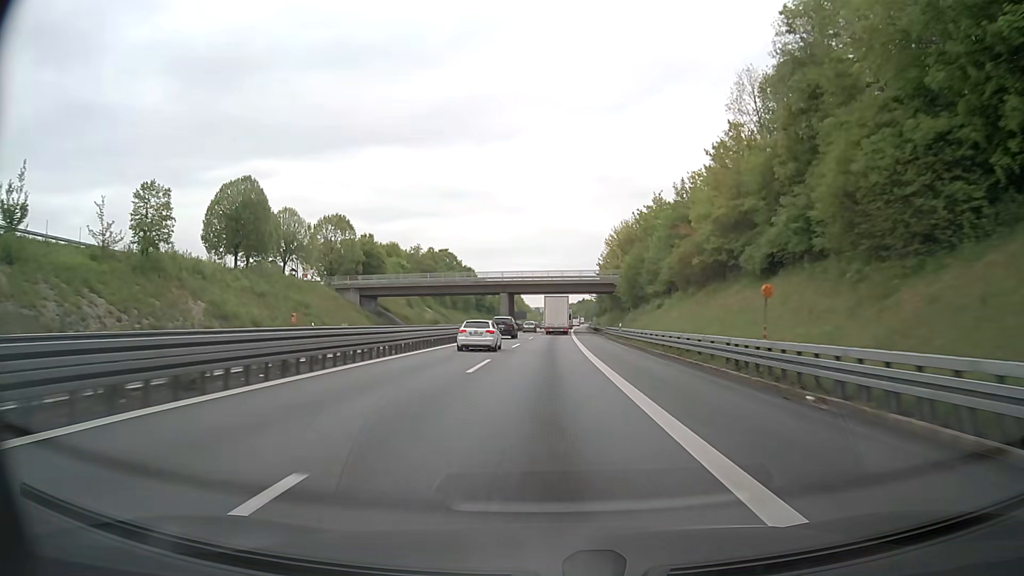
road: motorway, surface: asphalt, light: Day
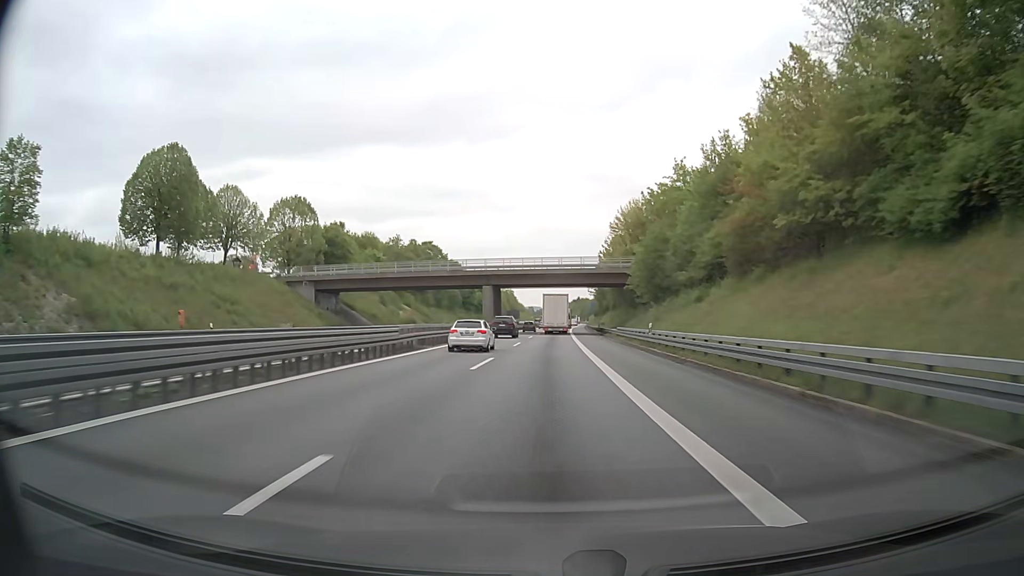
(0.0, +17.4) m; 0°
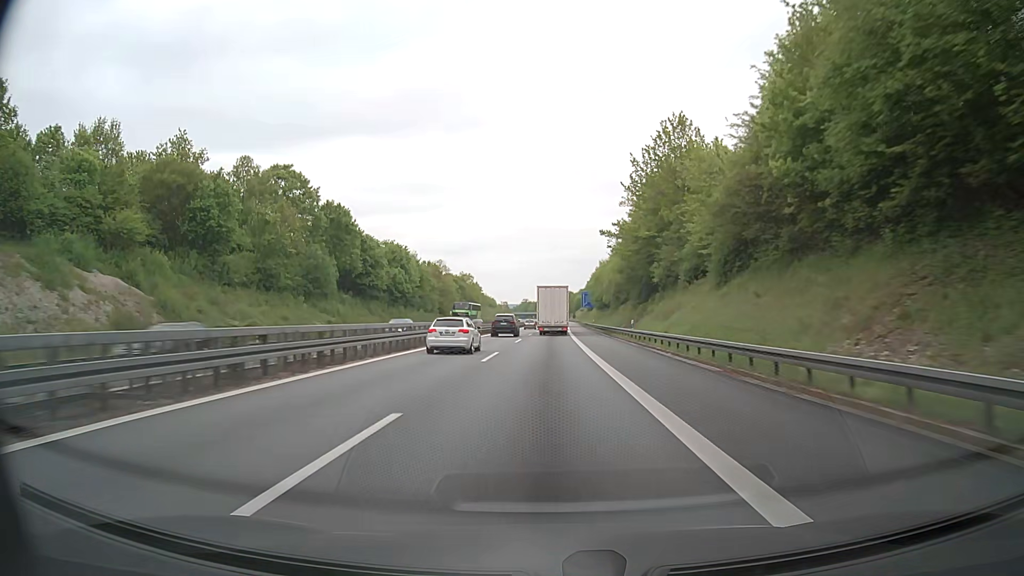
(+1.6, +87.3) m; +2°
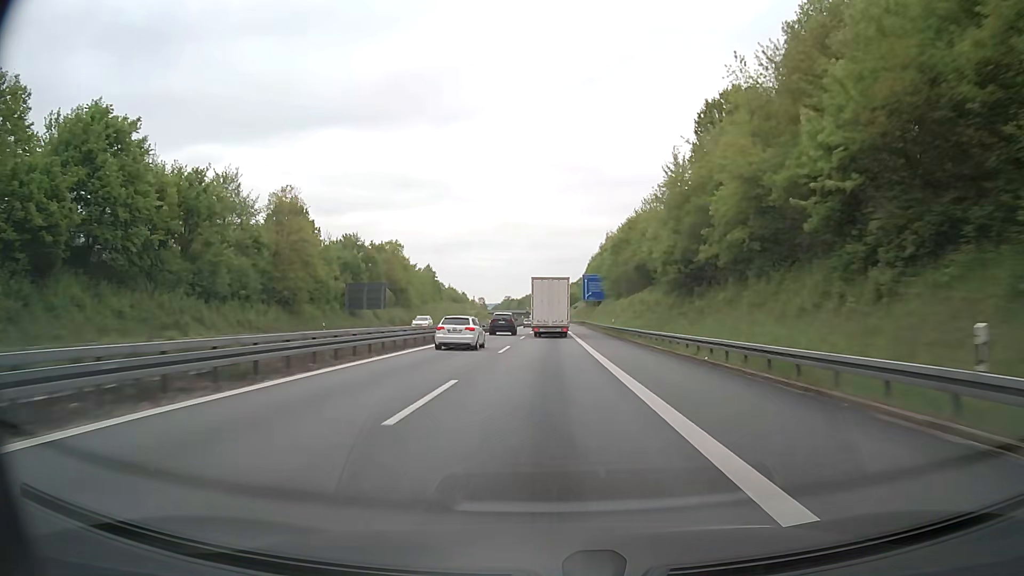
(+1.2, +85.2) m; +1°
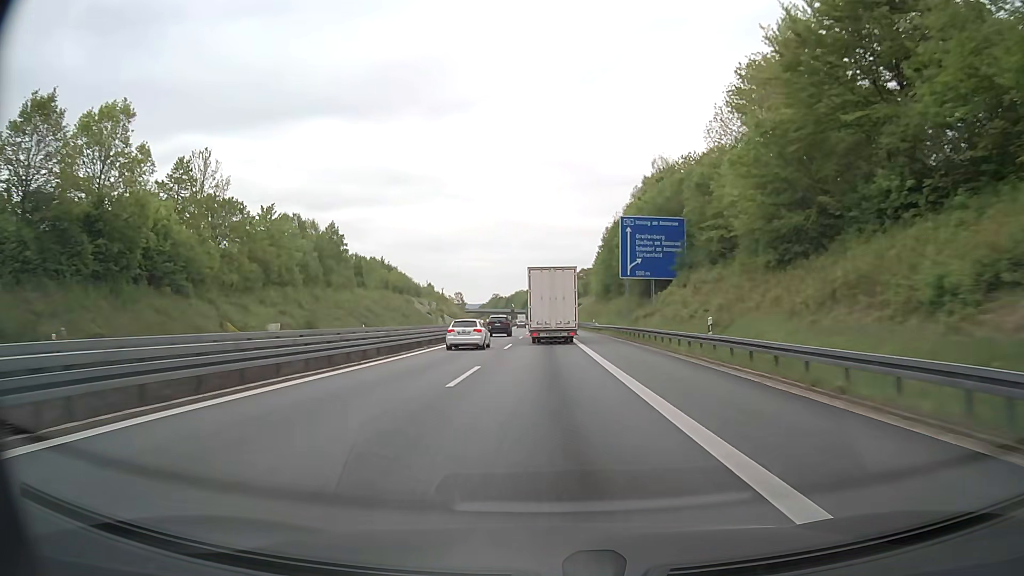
(+0.8, +85.2) m; +1°
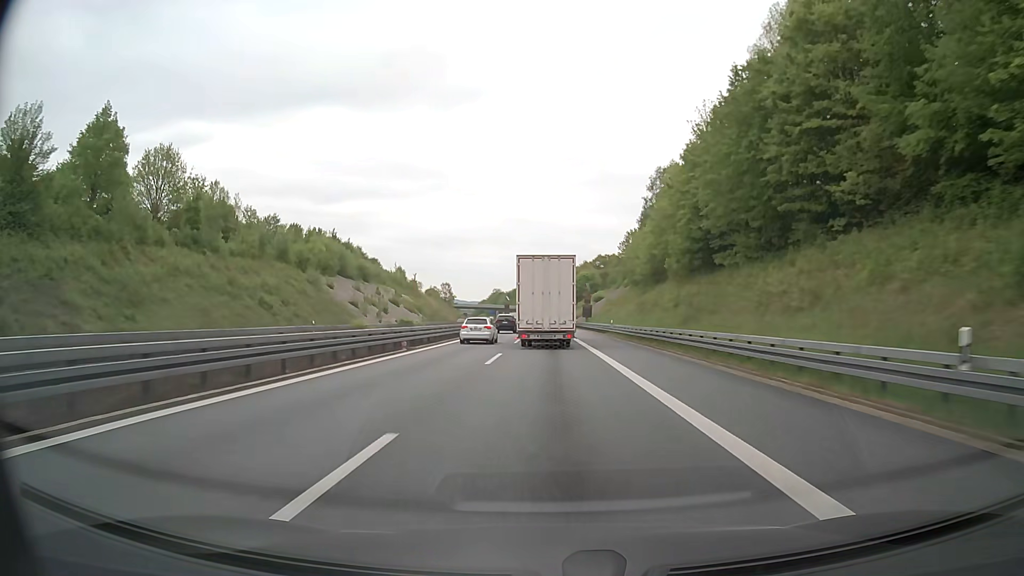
(-0.1, +66.0) m; 0°
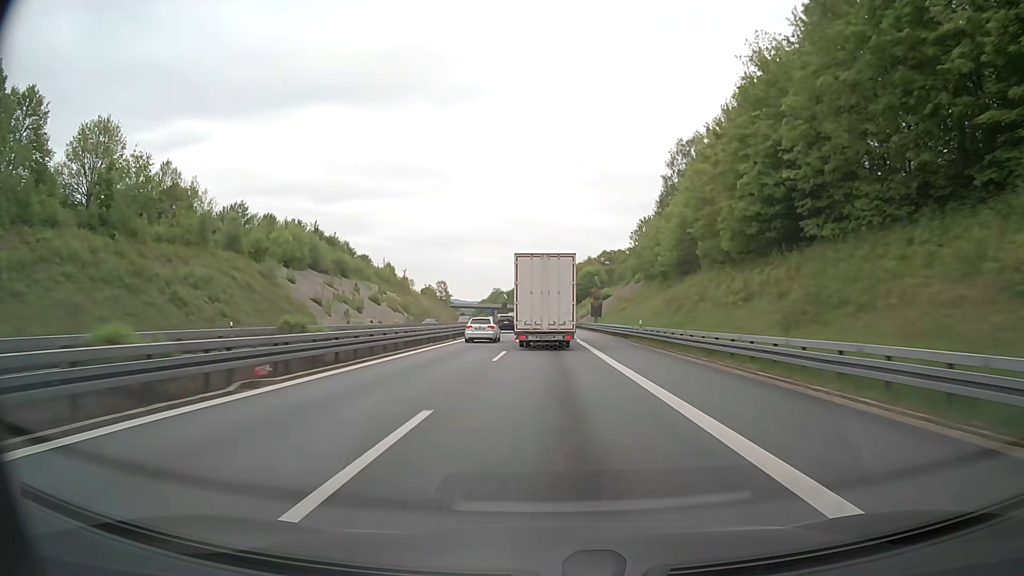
(0.0, +16.0) m; 0°
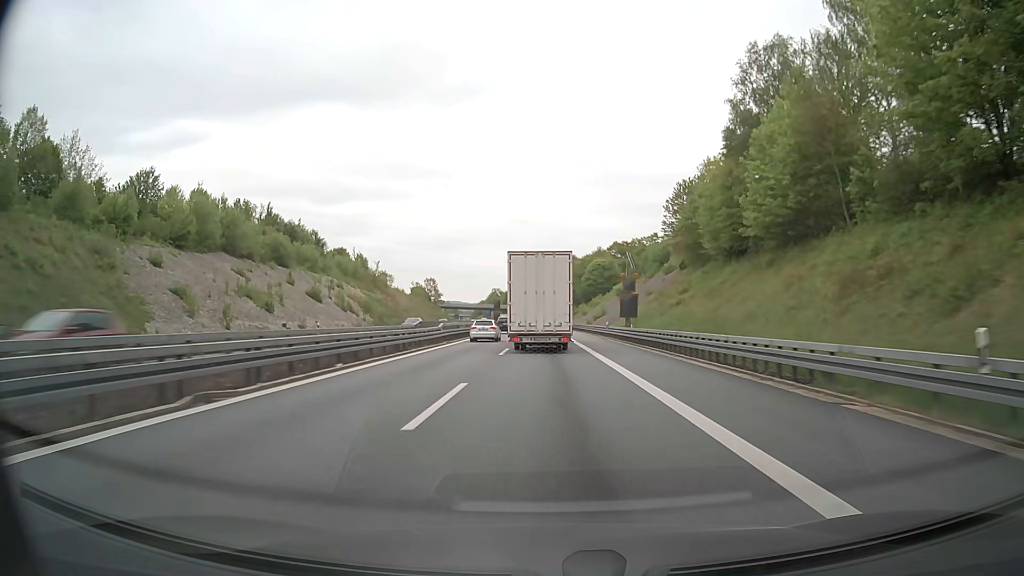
(0.0, +31.6) m; 0°
(0, +10) (0, +20) (0, +30) (0, +40) (0, +50) (-1, +60) (-1, +70) (-1, +80) (-1, +90) (-2, +100) m
